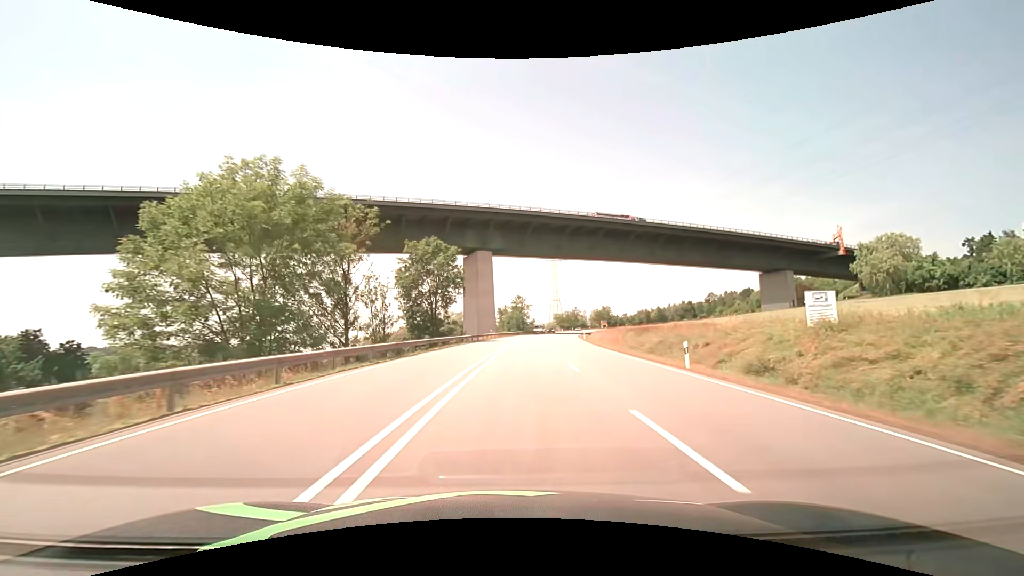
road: primary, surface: asphalt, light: Day
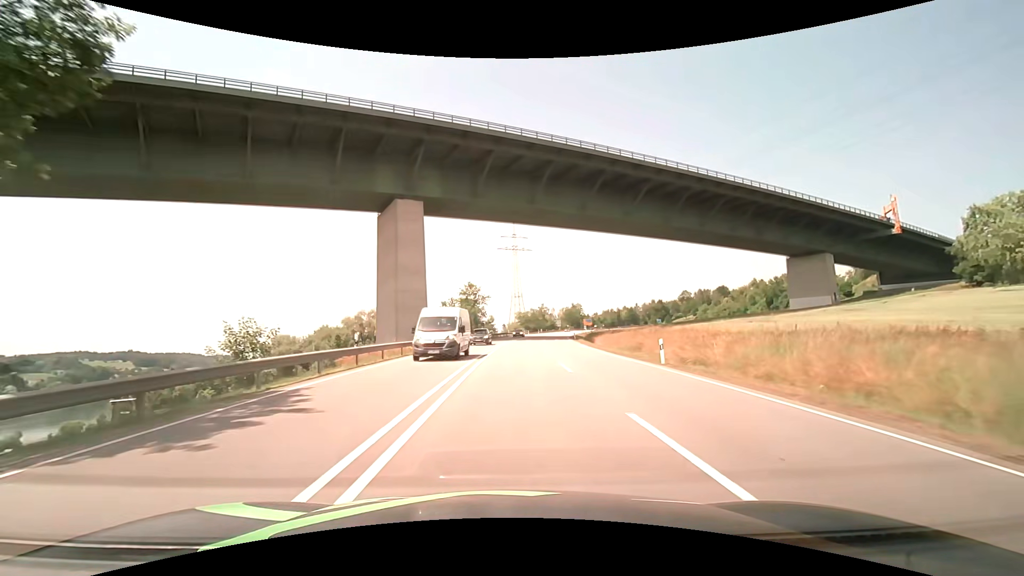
(+2.0, +48.4) m; +5°
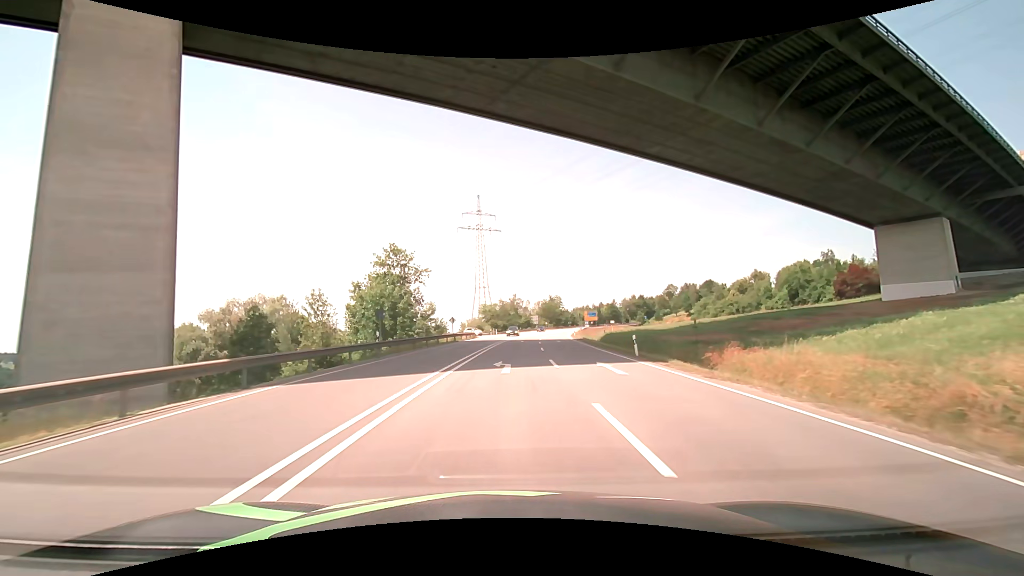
(+1.6, +47.2) m; +4°
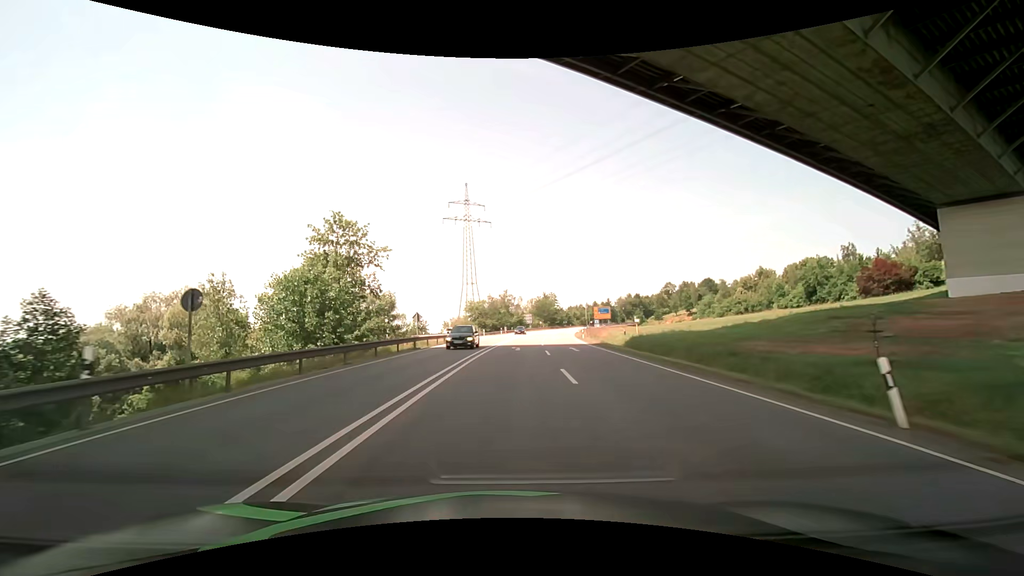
(+0.2, +16.6) m; +1°
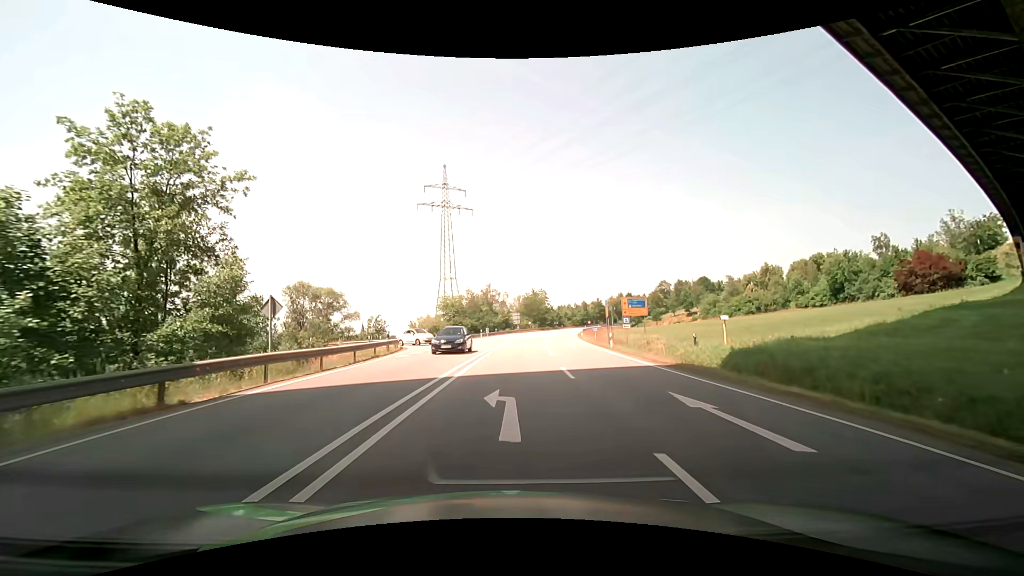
(+0.4, +22.2) m; +2°
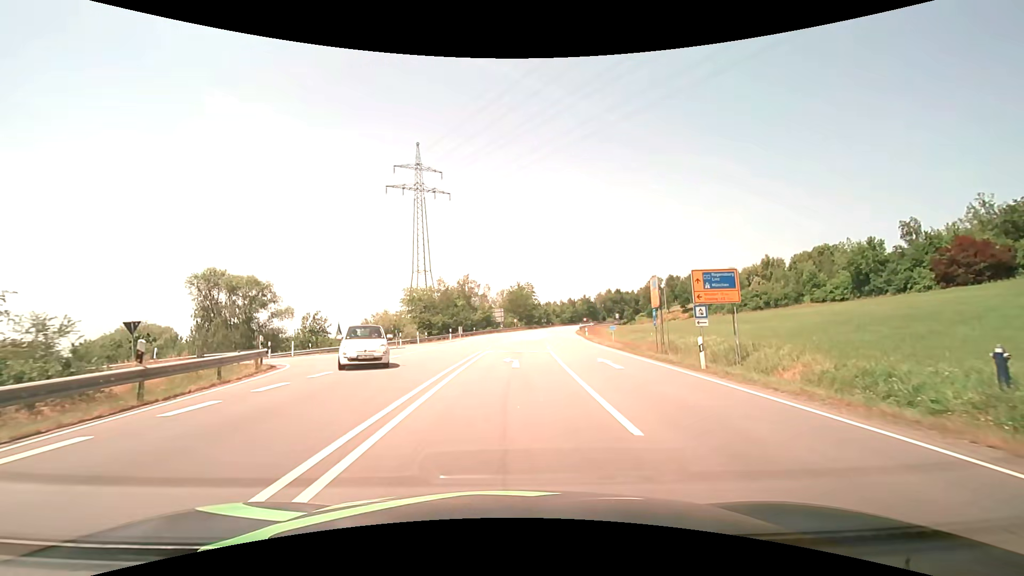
(+0.3, +18.4) m; +2°
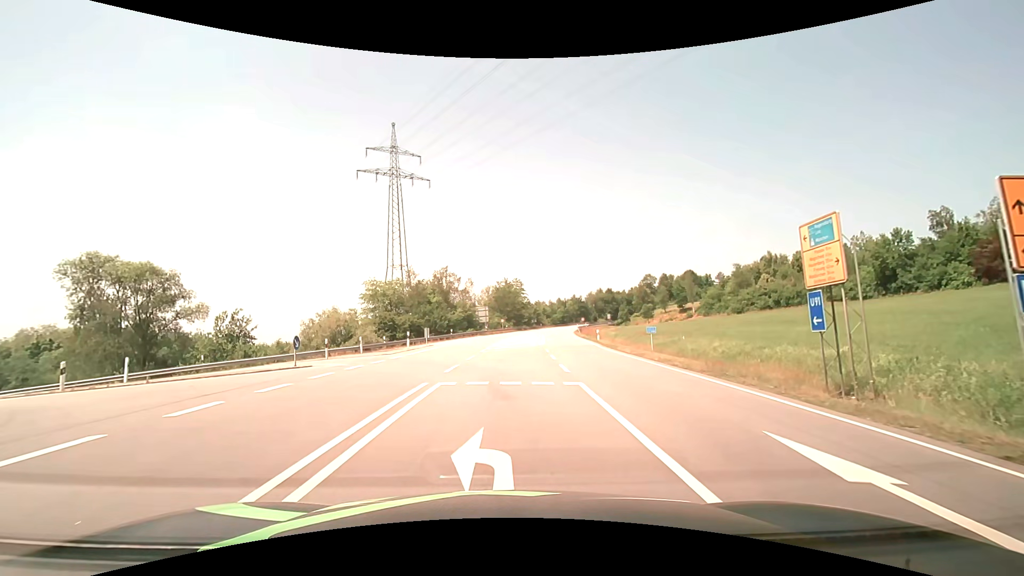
(+0.3, +14.3) m; +2°
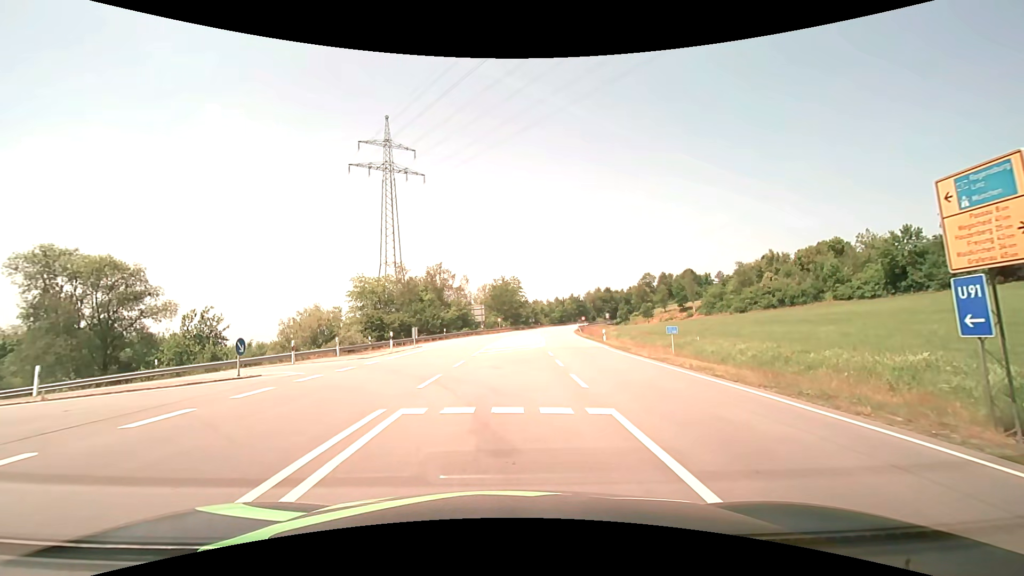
(0.0, +3.9) m; 0°
(0, +10) (-4, +19) (-13, +23) (-23, +24) (-33, +26) (-43, +29) (-51, +34) (-59, +40) (-67, +46) (-73, +54) m
